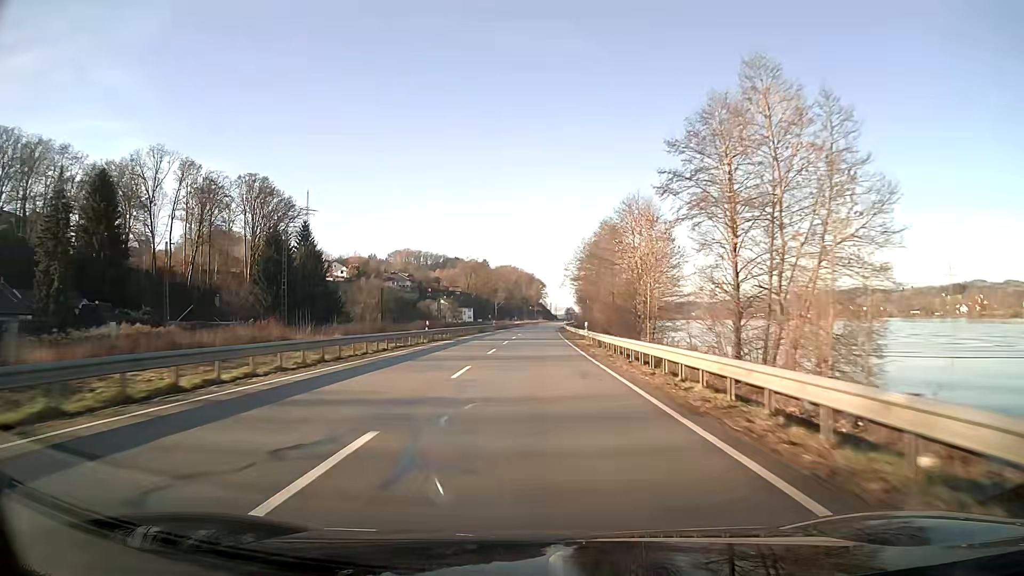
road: unclassified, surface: asphalt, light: Day
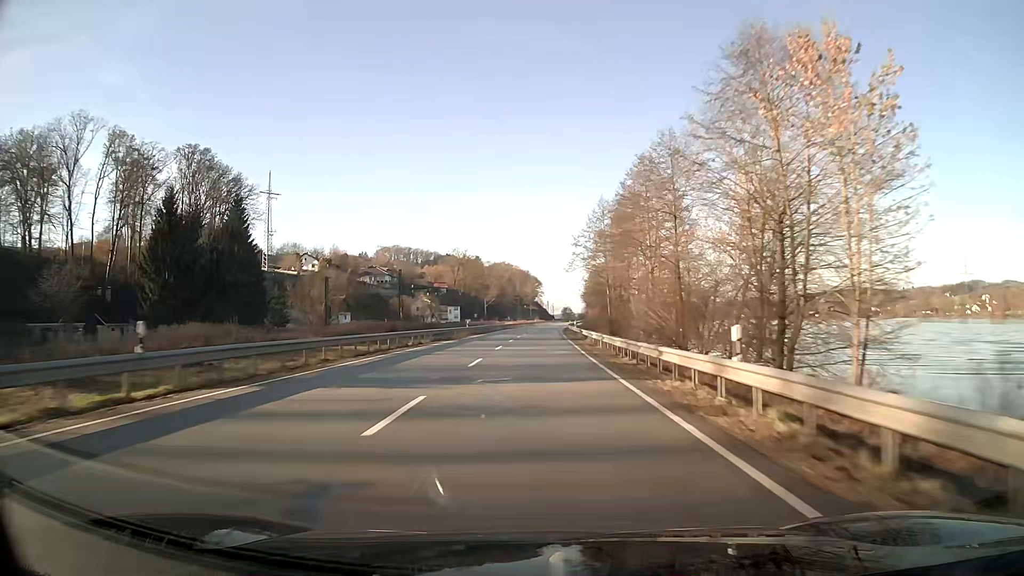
(+0.1, +32.0) m; 0°
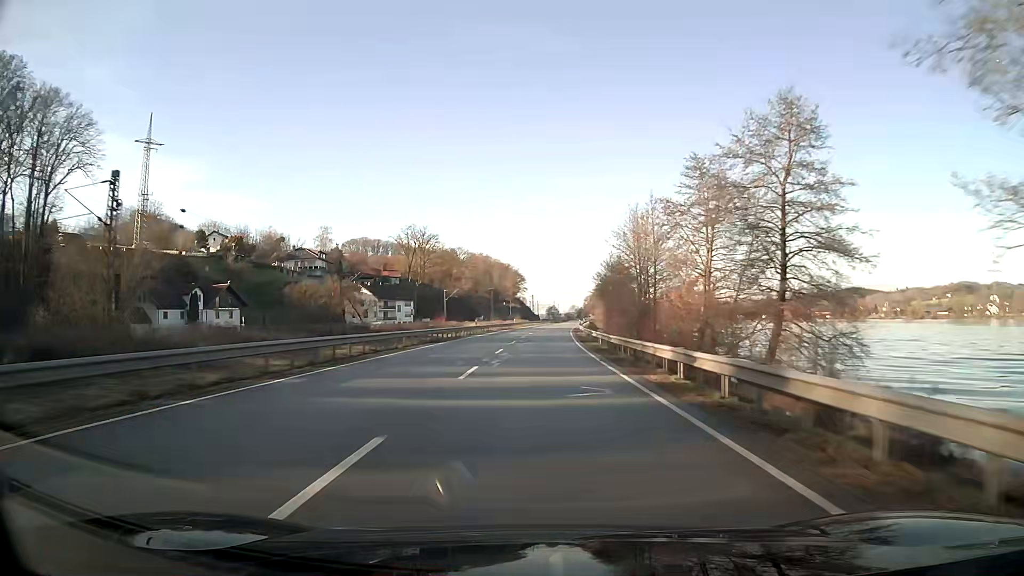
(+0.7, +64.0) m; +2°
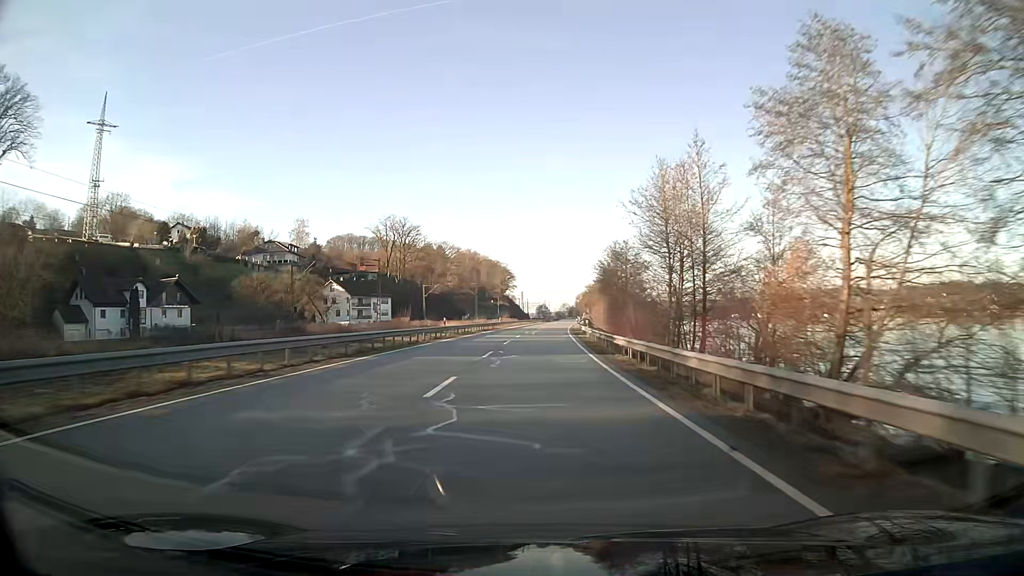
(+0.1, +16.0) m; +1°
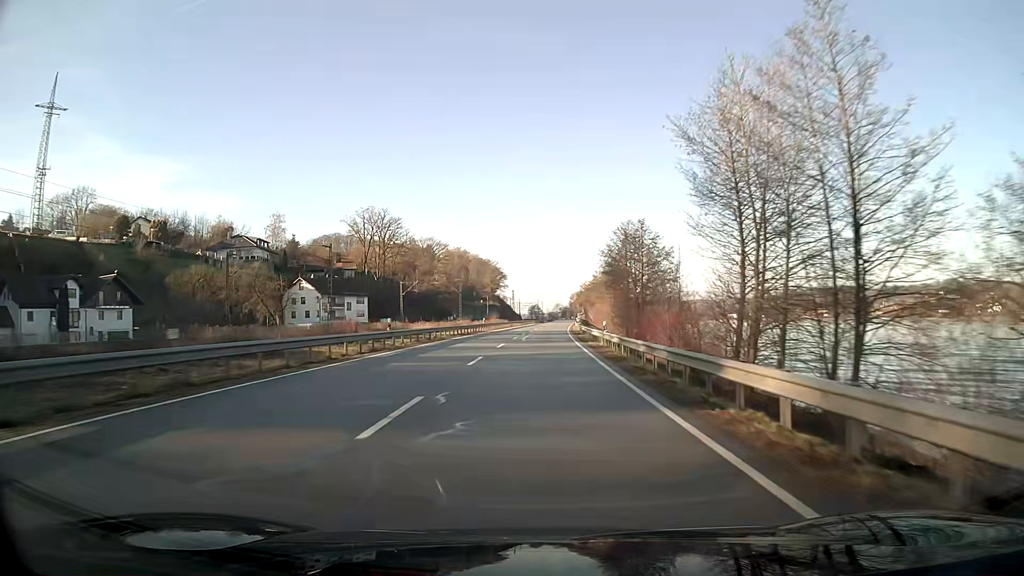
(+0.1, +16.0) m; +1°
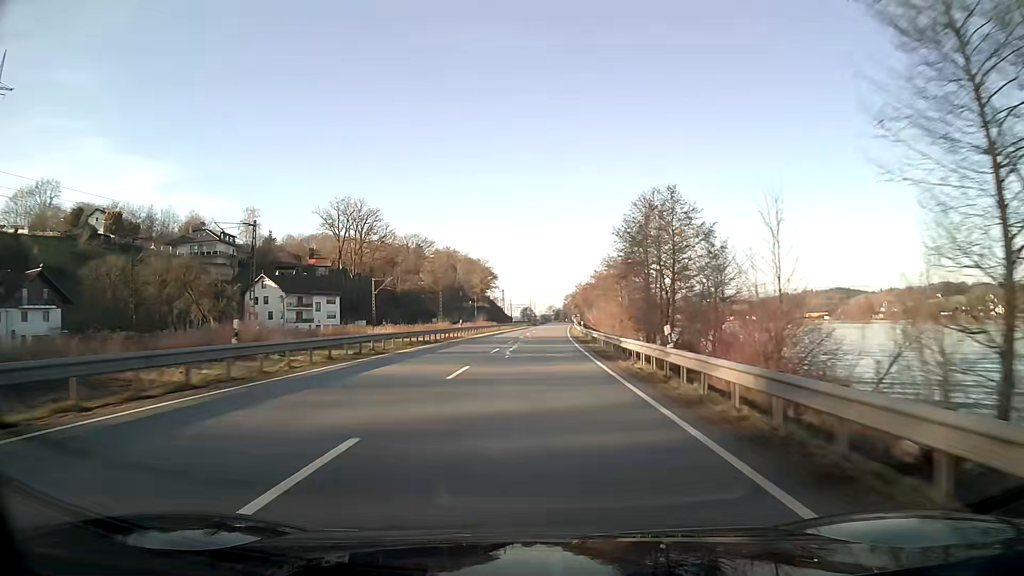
(+0.1, +16.0) m; +1°
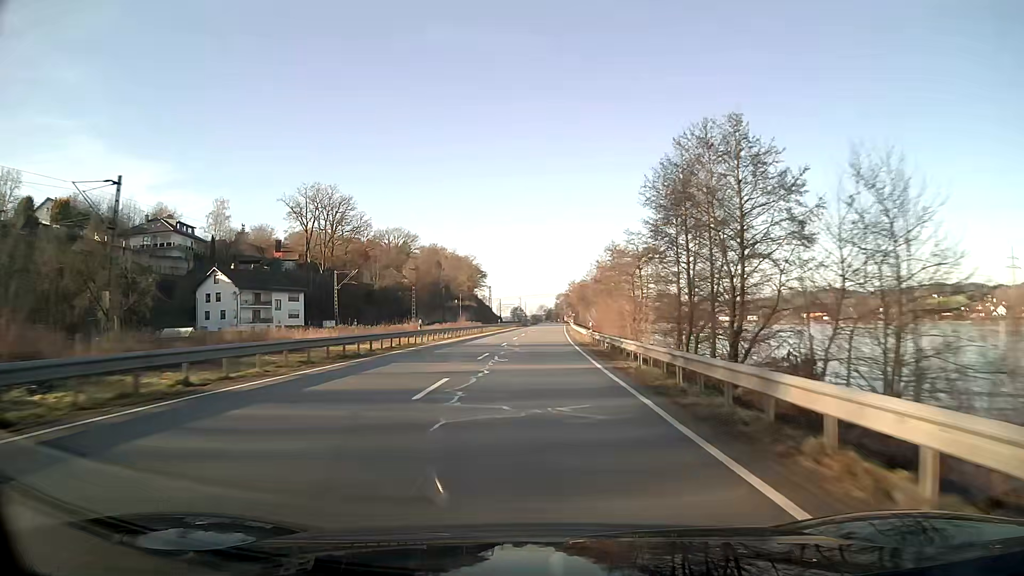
(+0.1, +16.0) m; +1°
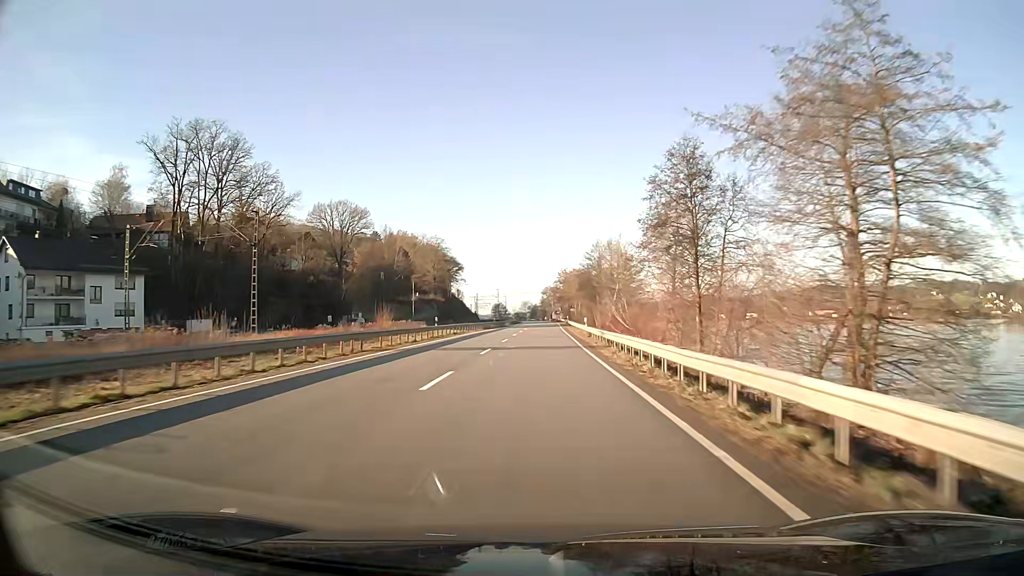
(+0.5, +46.5) m; +1°
